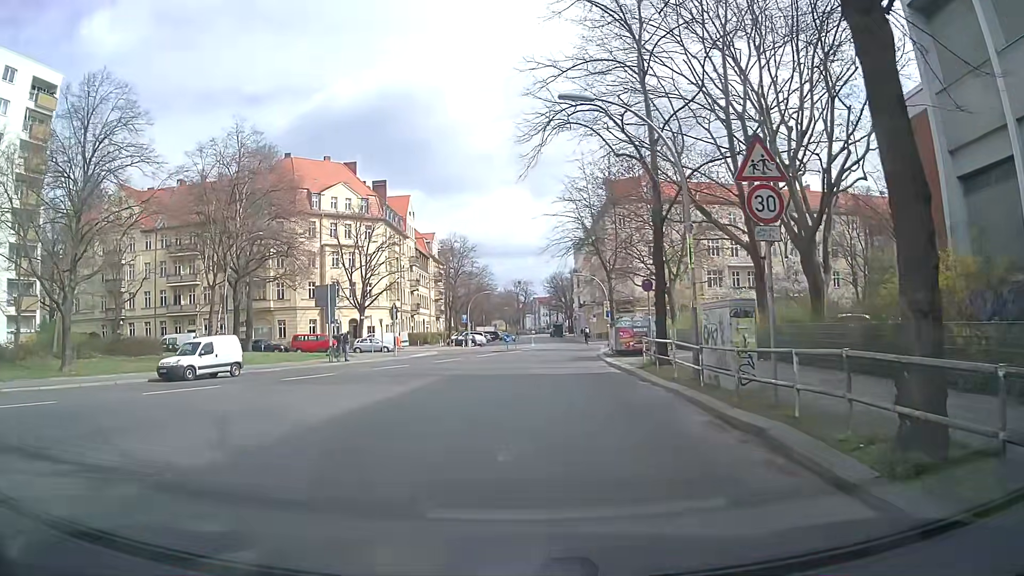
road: residential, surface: asphalt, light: Day
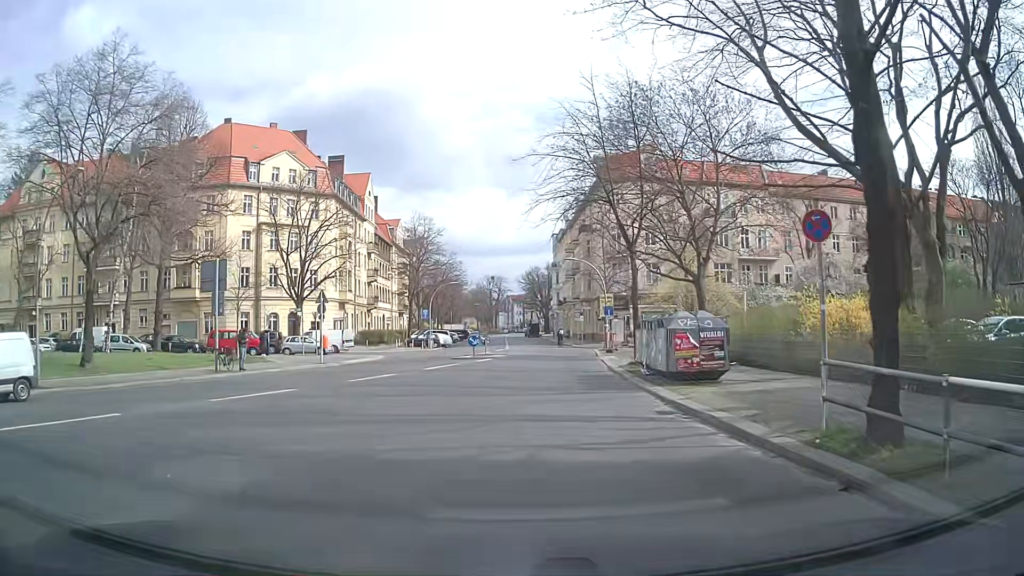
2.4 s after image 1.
(+0.2, +13.5) m; +2°
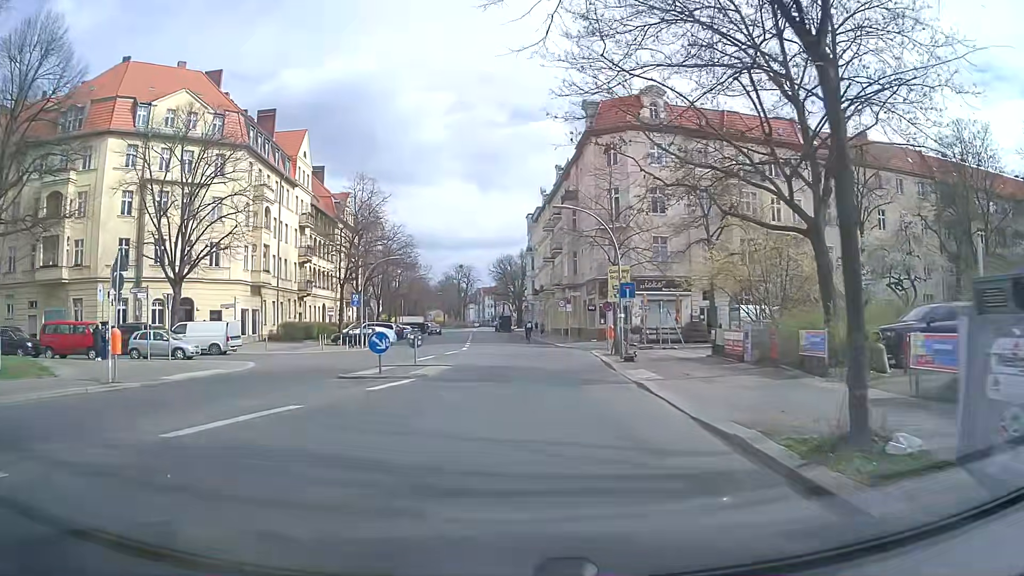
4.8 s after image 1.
(+0.7, +17.8) m; +3°
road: secondary
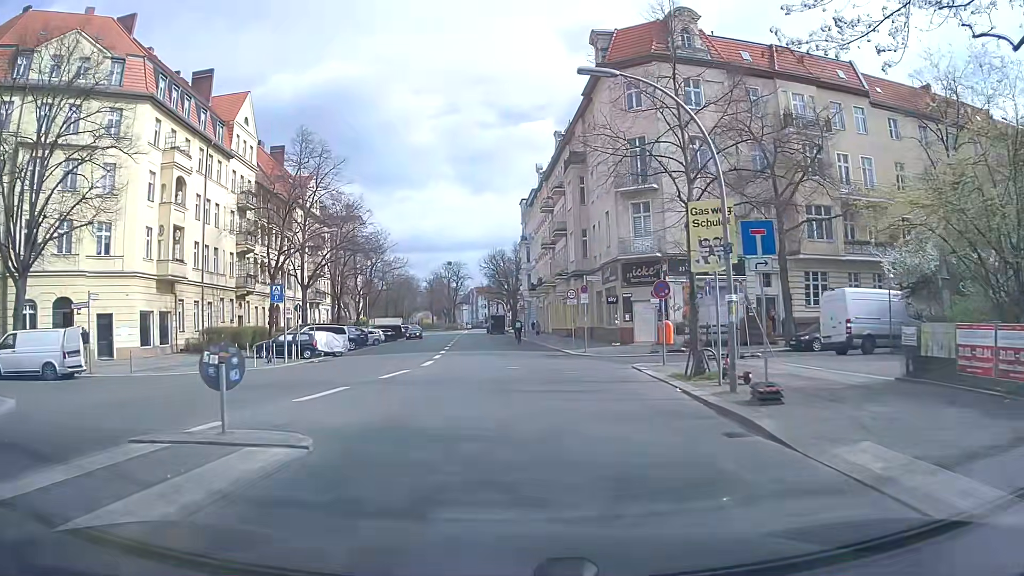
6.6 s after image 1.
(+0.1, +14.9) m; 0°
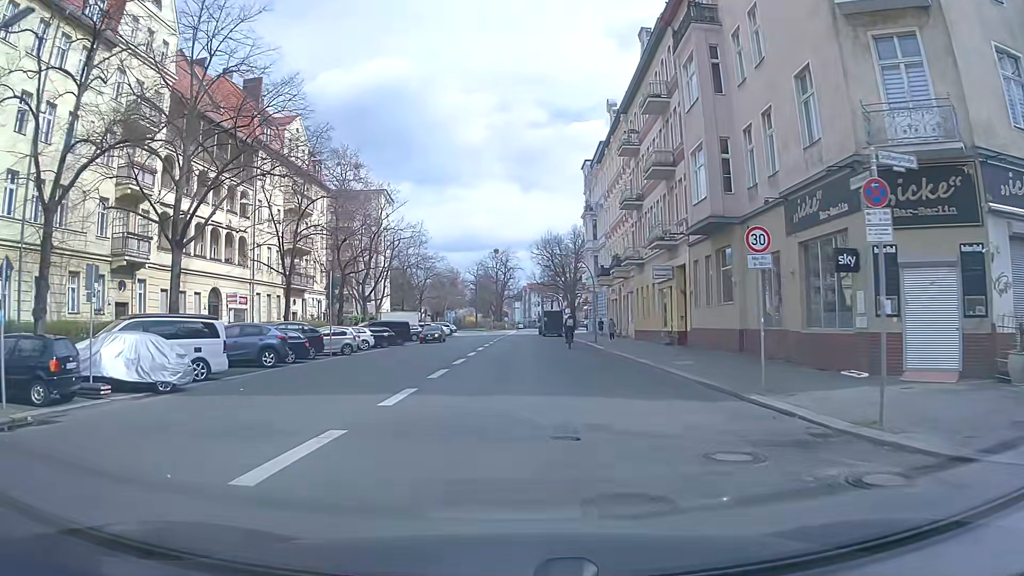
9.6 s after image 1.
(-0.8, +25.2) m; -4°
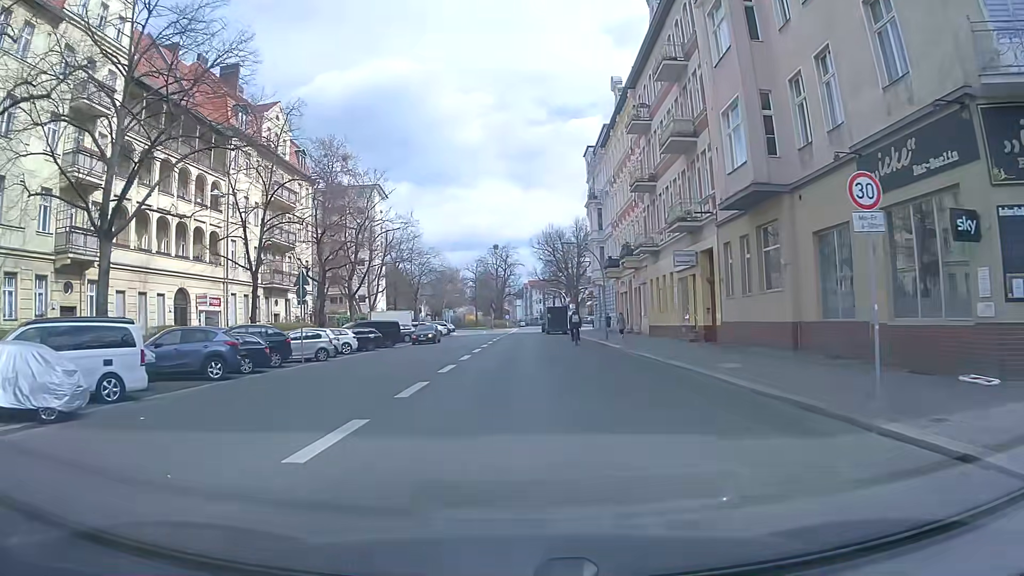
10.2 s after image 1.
(0.0, +5.0) m; 0°
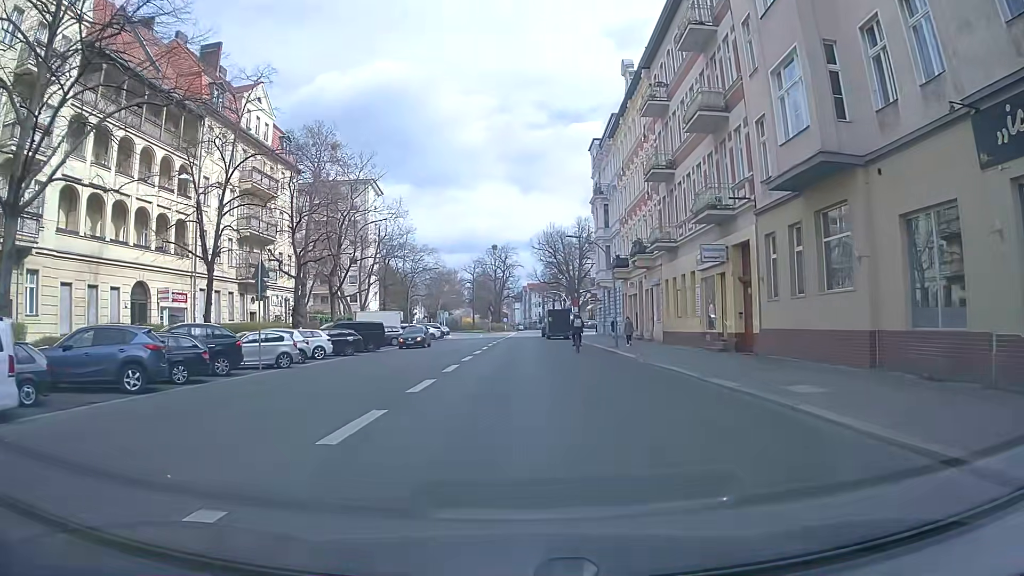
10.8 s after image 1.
(0.0, +4.9) m; +1°
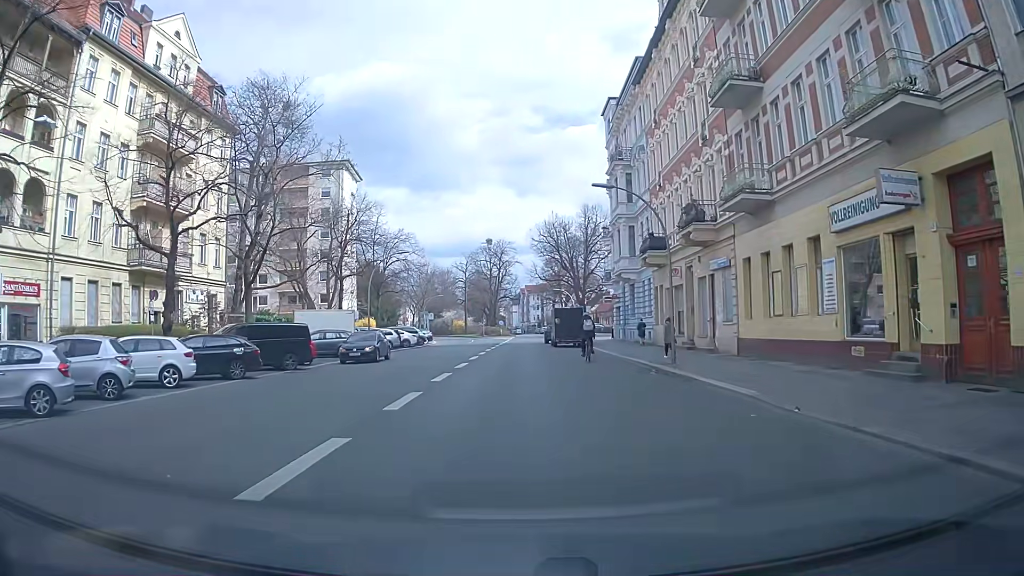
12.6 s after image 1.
(-0.2, +14.6) m; 0°
(0, +10) (0, +20) (0, +30) (-1, +40) (-1, +50) (-2, +60) (-2, +70) (0, +80) (+1, +90) (+2, +100) m
